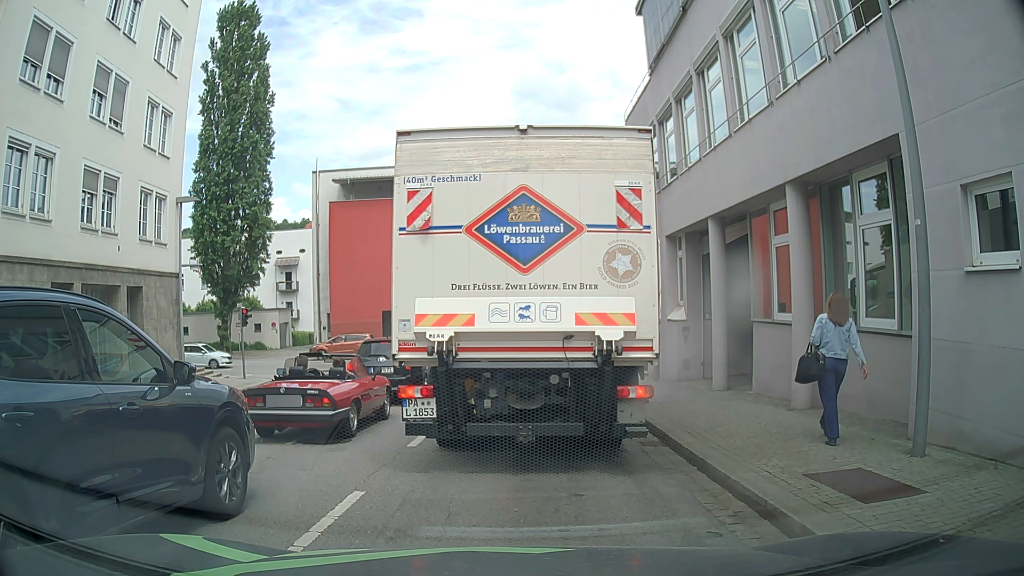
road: tertiary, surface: asphalt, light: Day
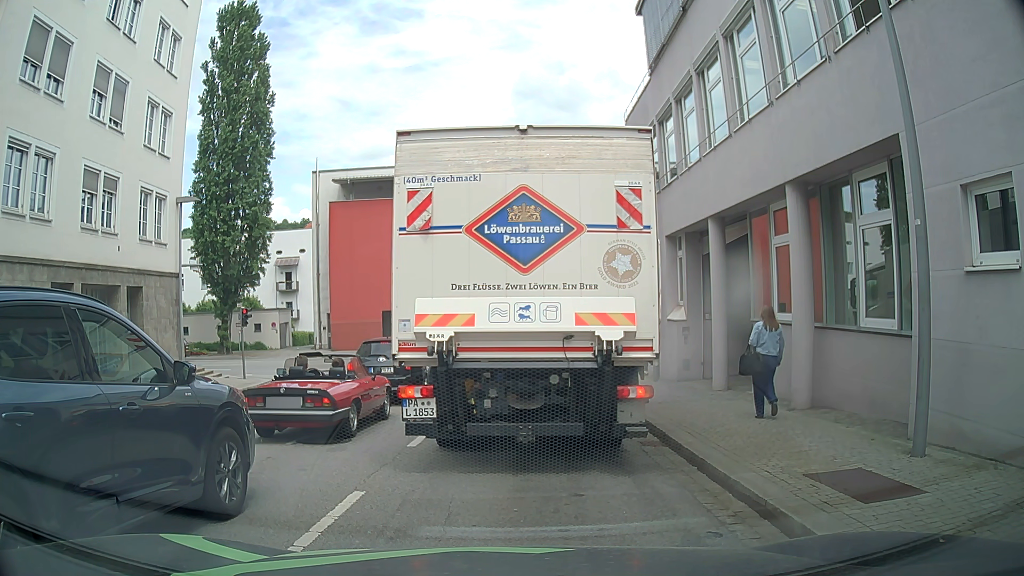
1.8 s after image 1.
(0.0, 0.0) m; 0°
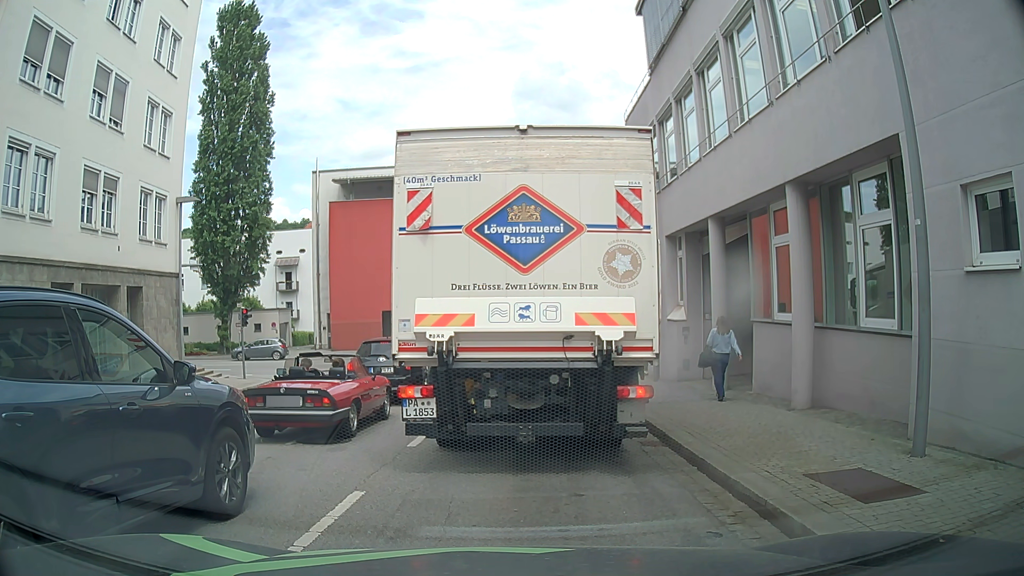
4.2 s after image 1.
(0.0, 0.0) m; 0°
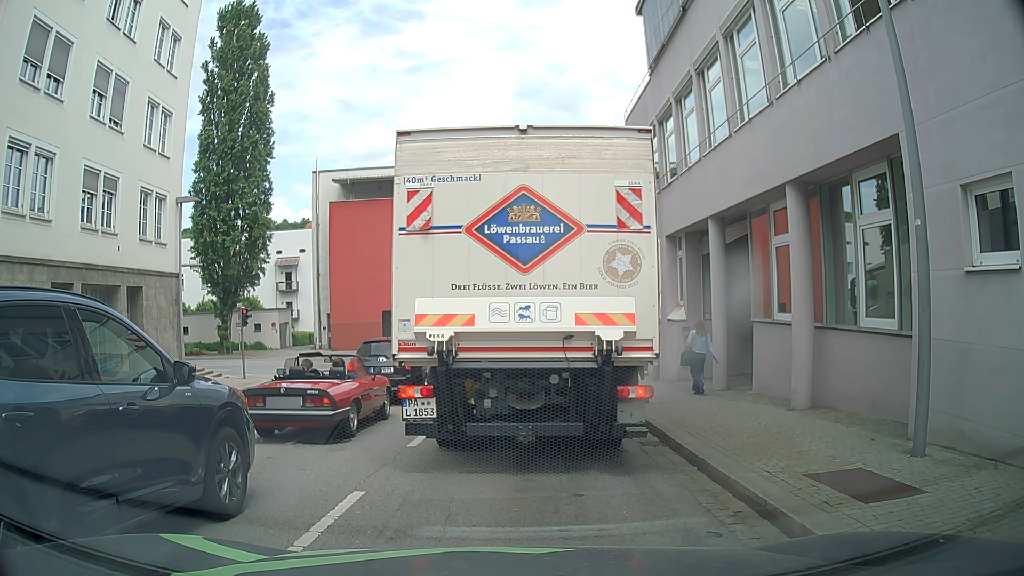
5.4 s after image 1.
(0.0, 0.0) m; 0°
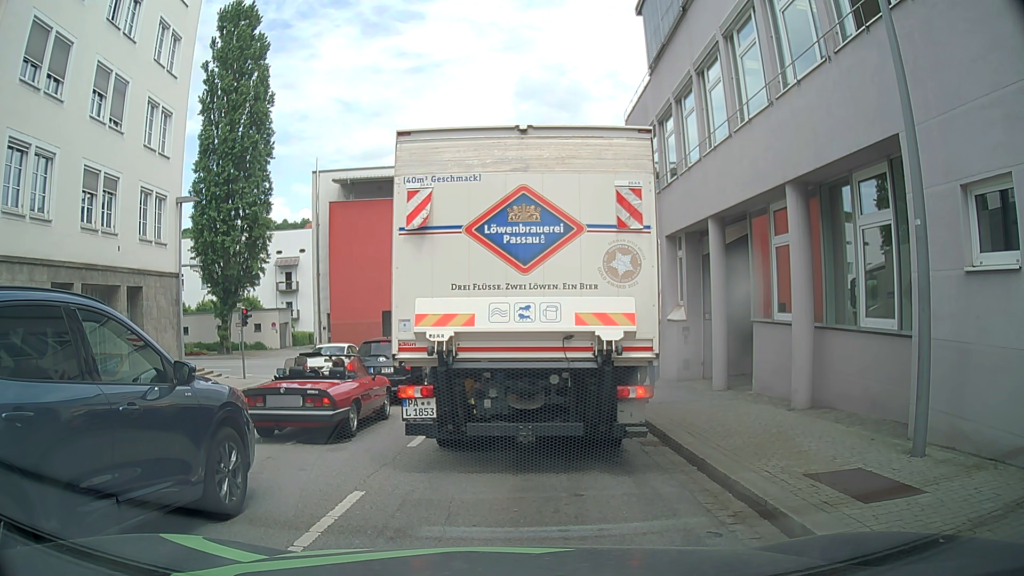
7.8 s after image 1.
(0.0, 0.0) m; 0°
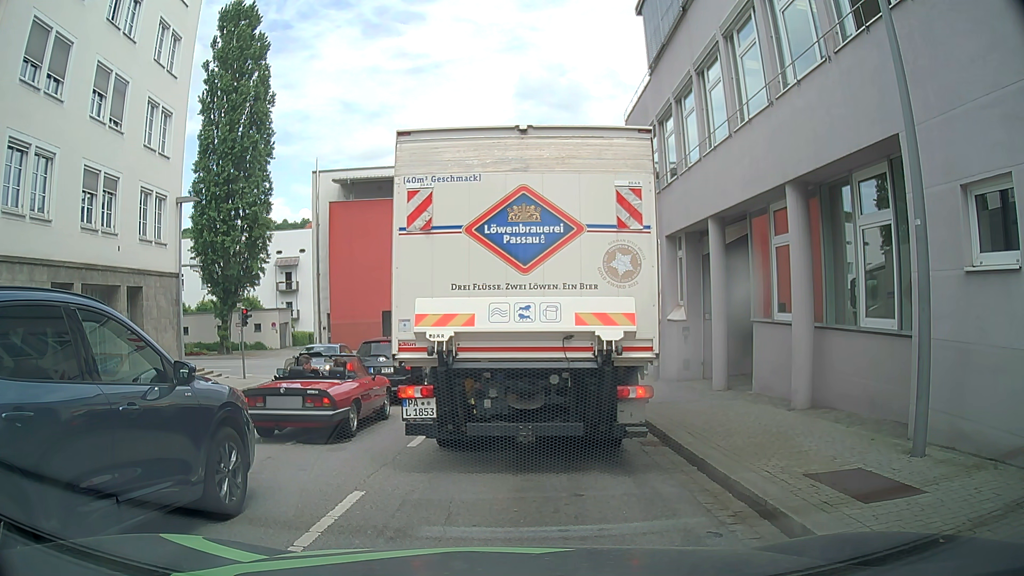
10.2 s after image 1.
(0.0, 0.0) m; 0°
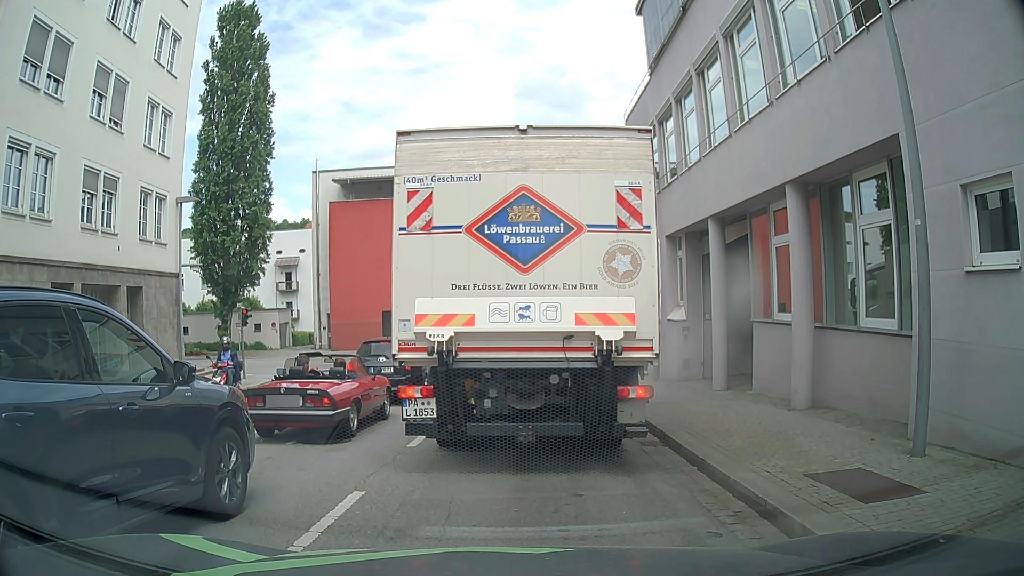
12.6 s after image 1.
(0.0, 0.0) m; 0°
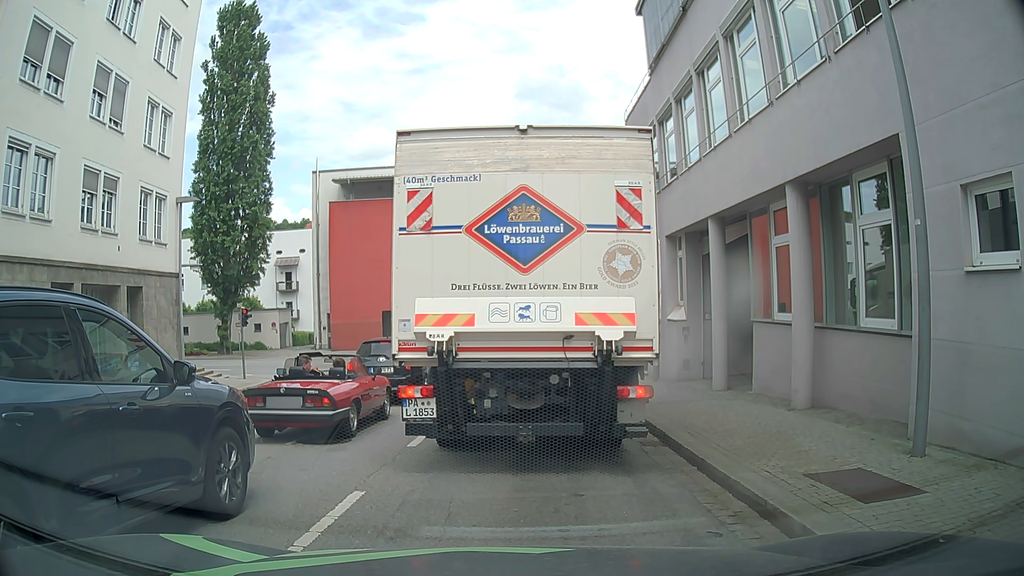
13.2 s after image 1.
(0.0, 0.0) m; 0°
